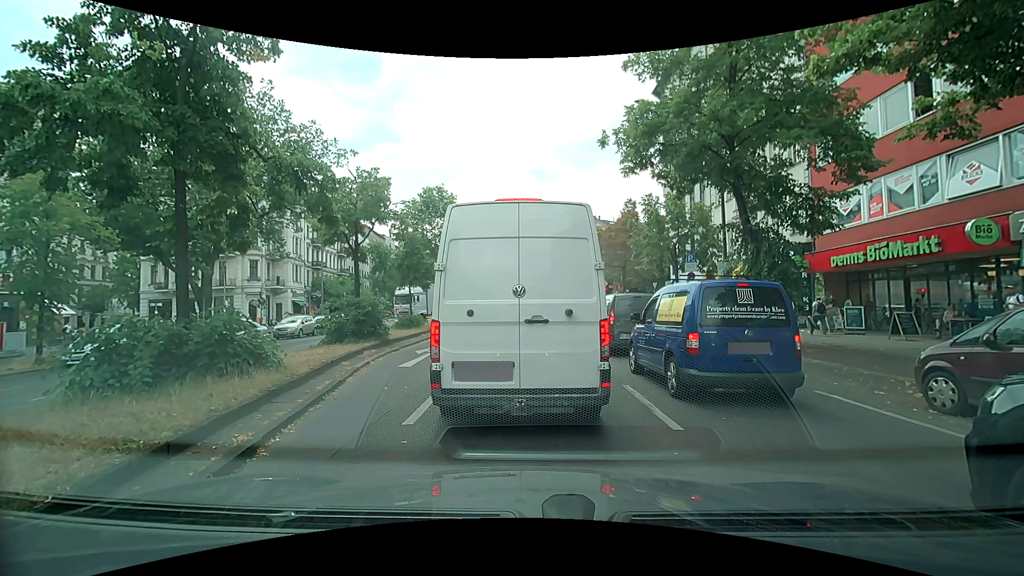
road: primary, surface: asphalt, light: Day
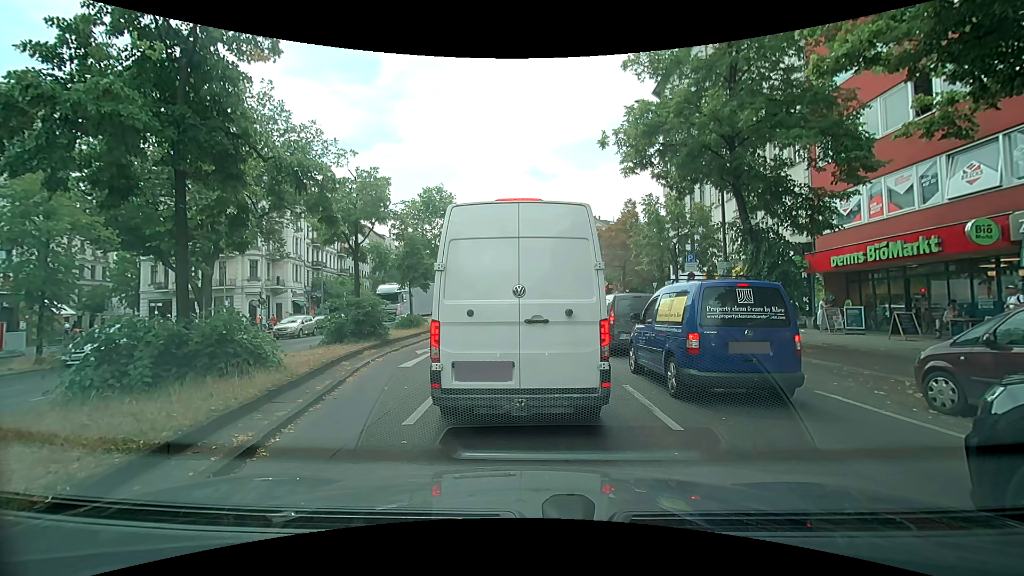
(0.0, 0.0) m; 0°
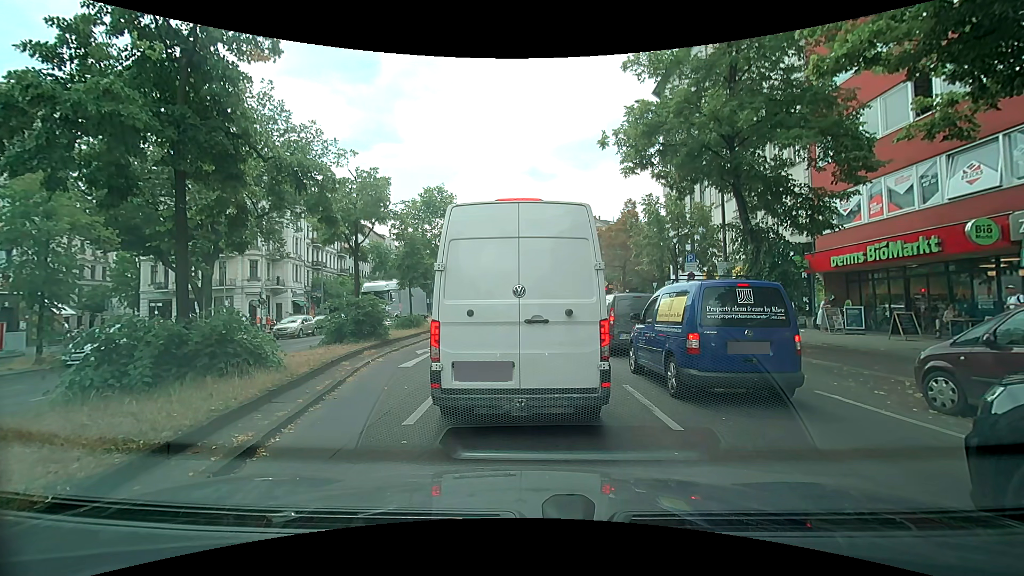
(0.0, 0.0) m; 0°
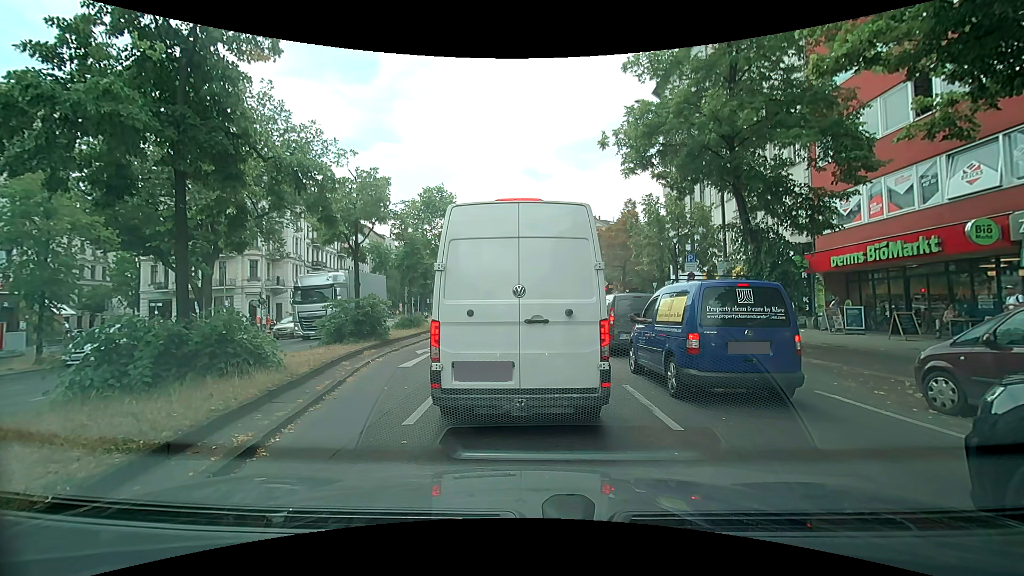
(0.0, 0.0) m; 0°
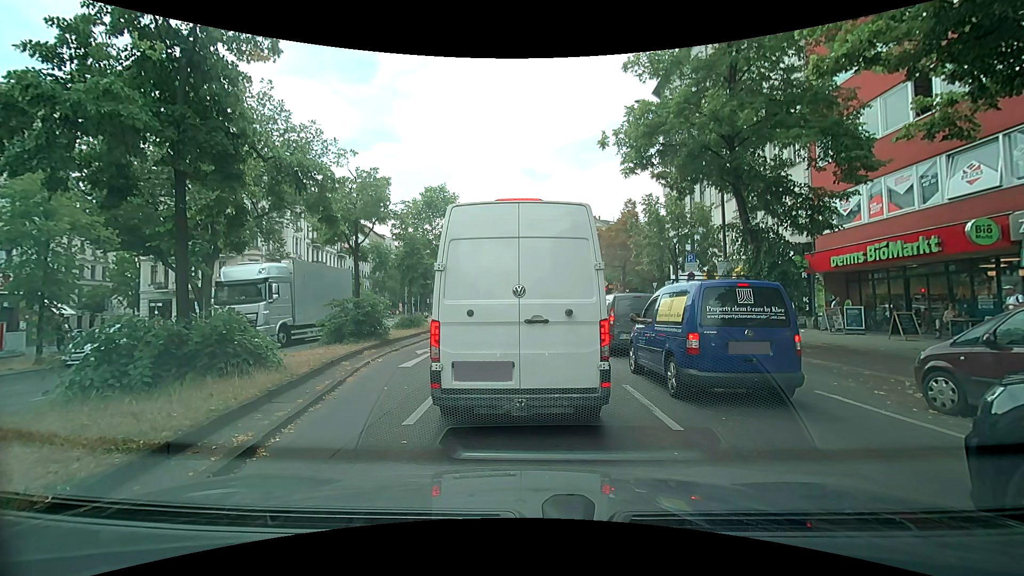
(0.0, 0.0) m; 0°
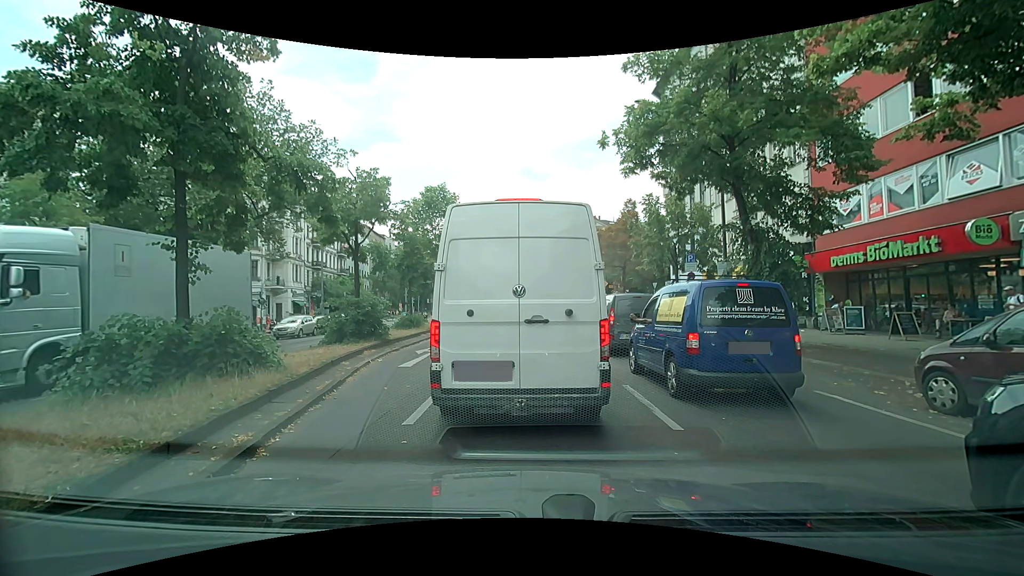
(0.0, 0.0) m; 0°
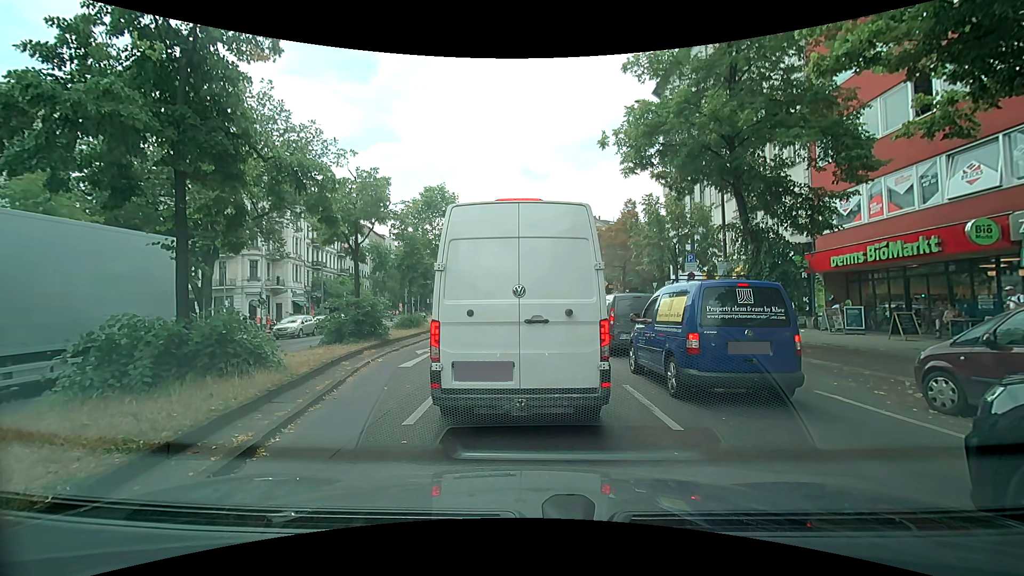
(0.0, 0.0) m; 0°
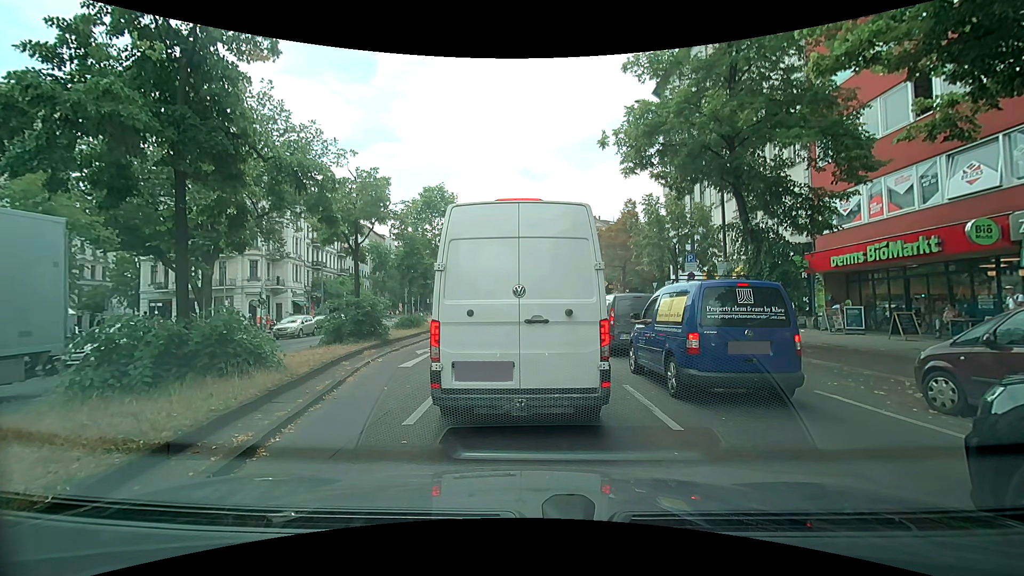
(0.0, 0.0) m; 0°
